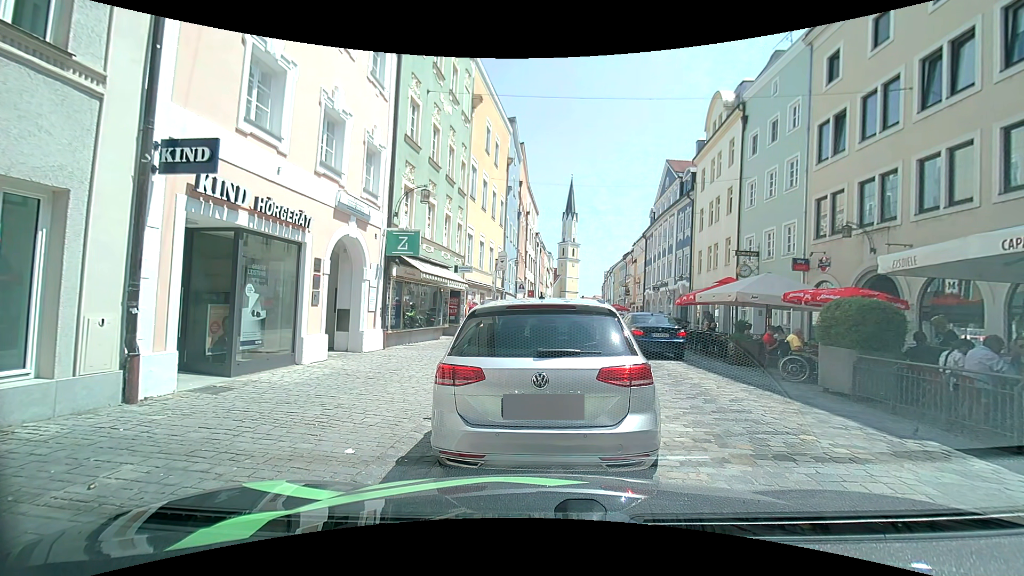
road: residential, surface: sett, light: Day
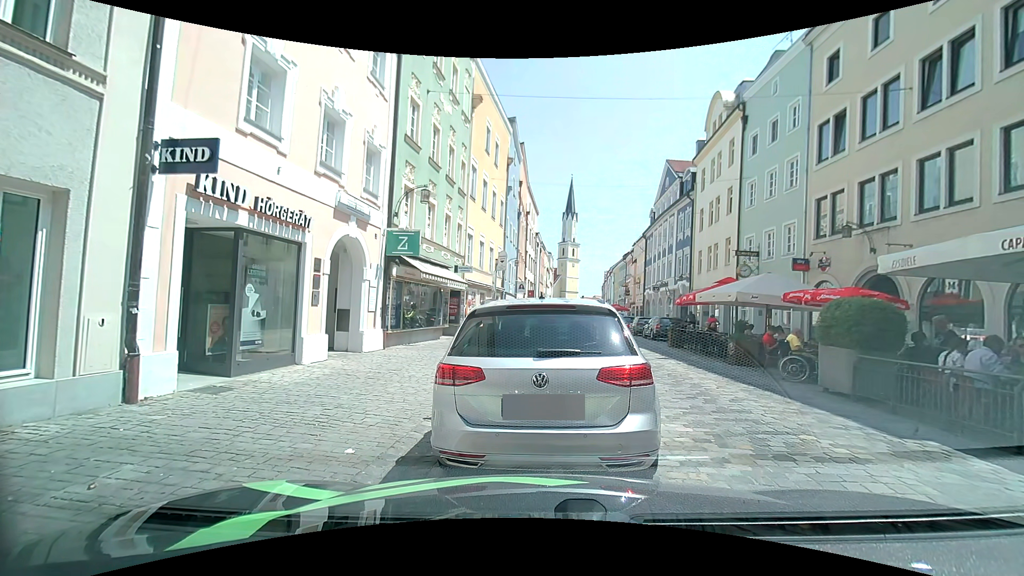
(0.0, 0.0) m; 0°
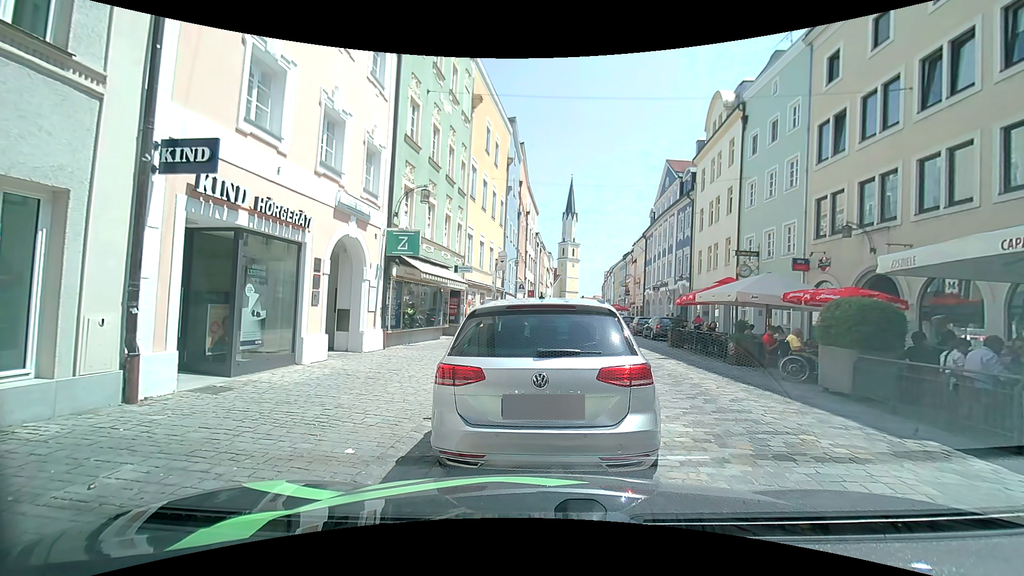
(0.0, 0.0) m; 0°
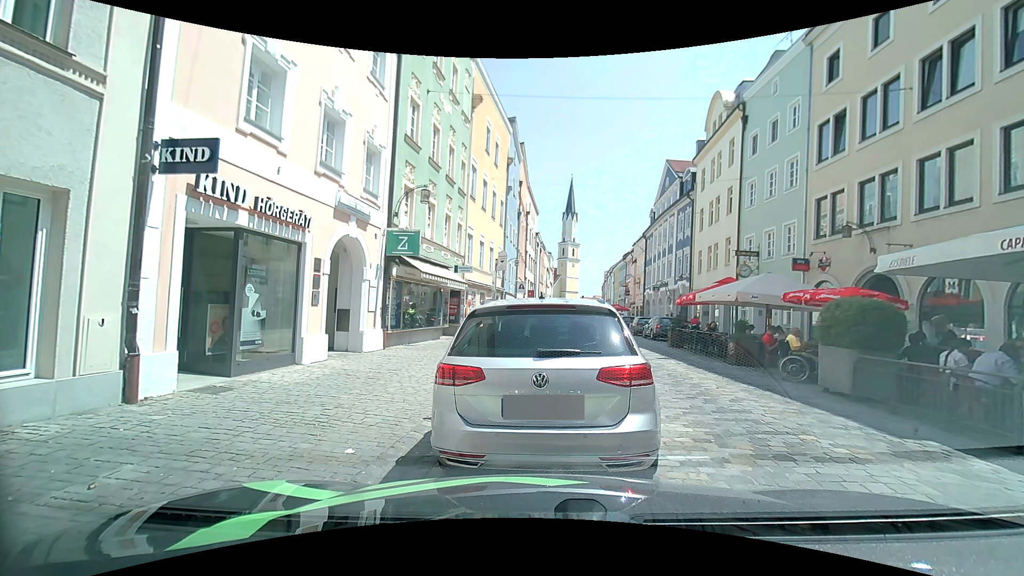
(0.0, 0.0) m; 0°
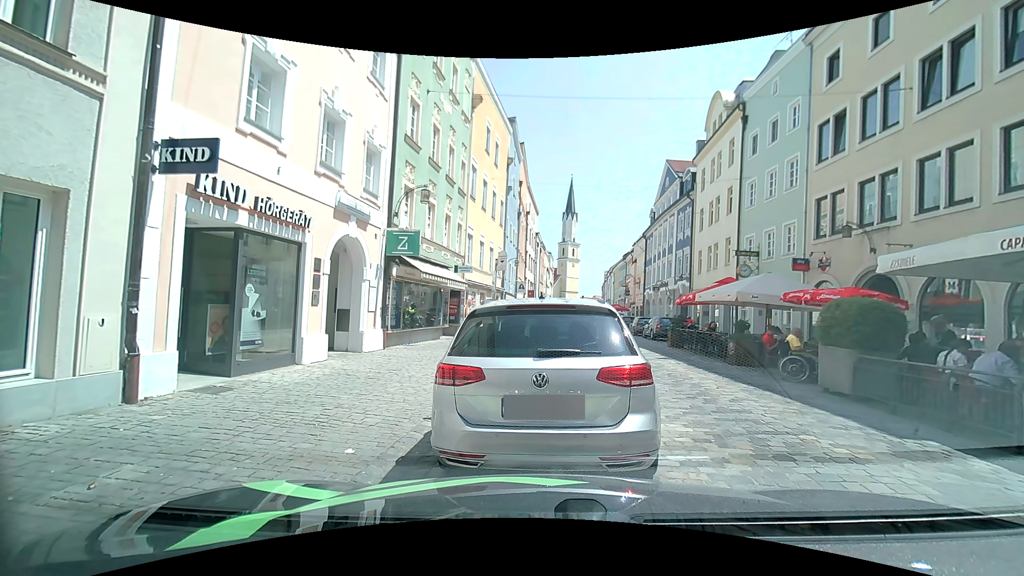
(0.0, 0.0) m; 0°
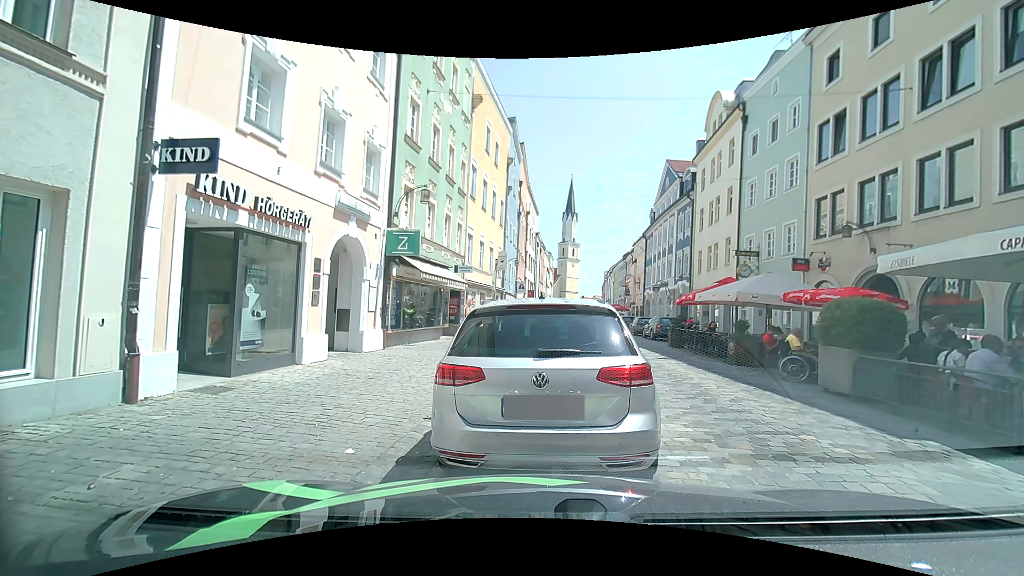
(0.0, 0.0) m; 0°
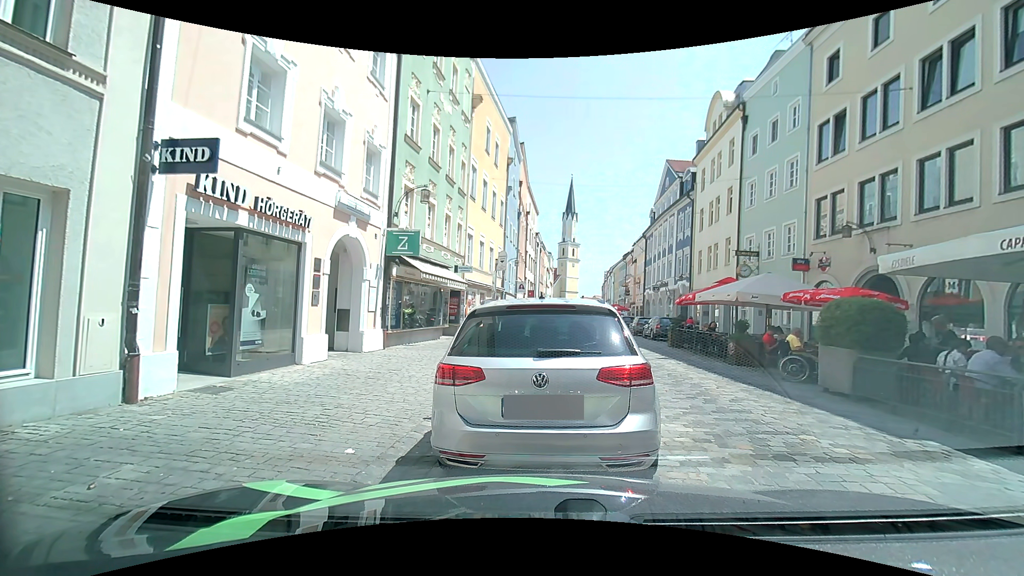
(0.0, 0.0) m; 0°
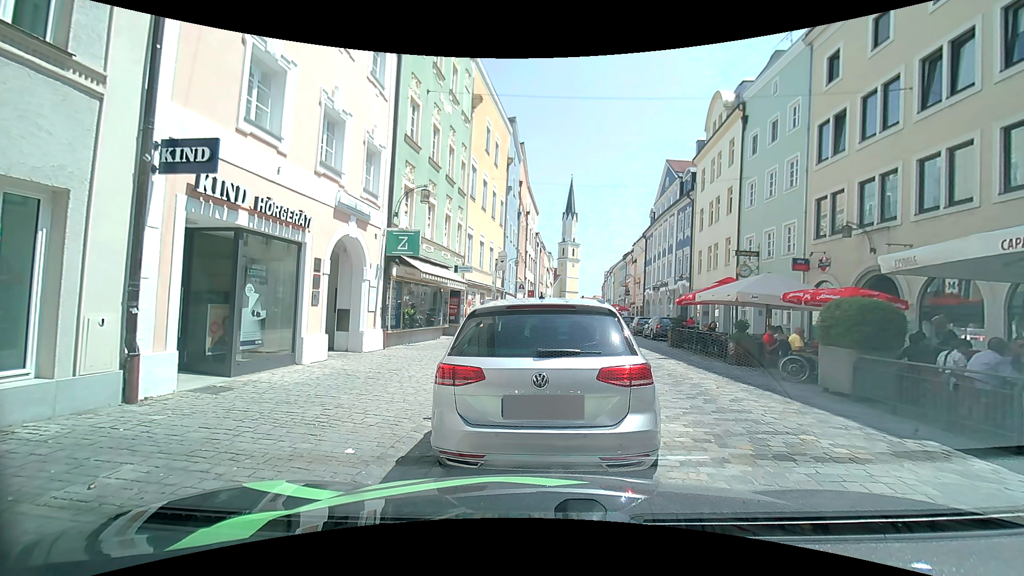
(0.0, 0.0) m; 0°
